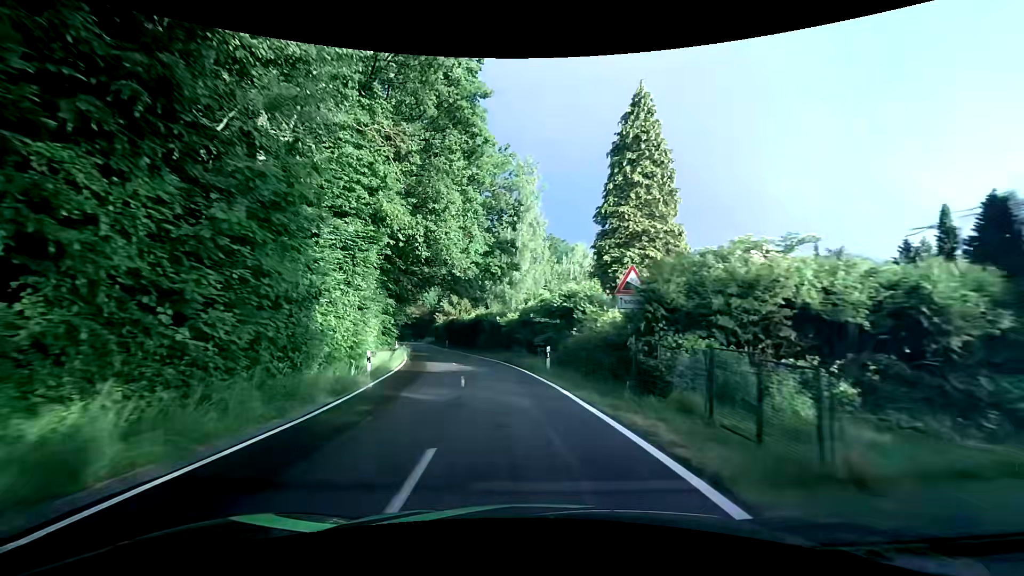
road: tertiary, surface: asphalt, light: Day
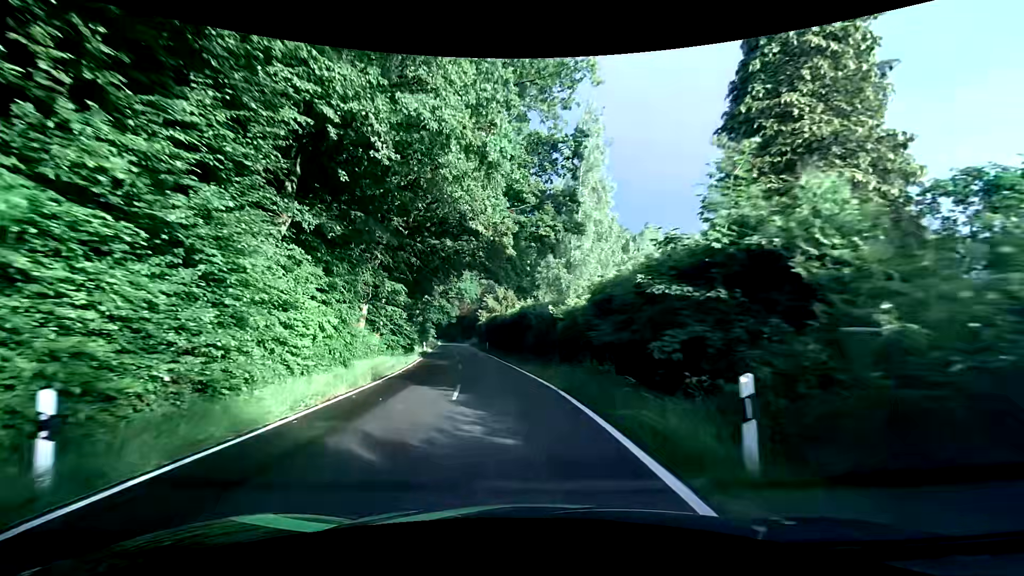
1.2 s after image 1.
(-0.8, +14.4) m; -6°
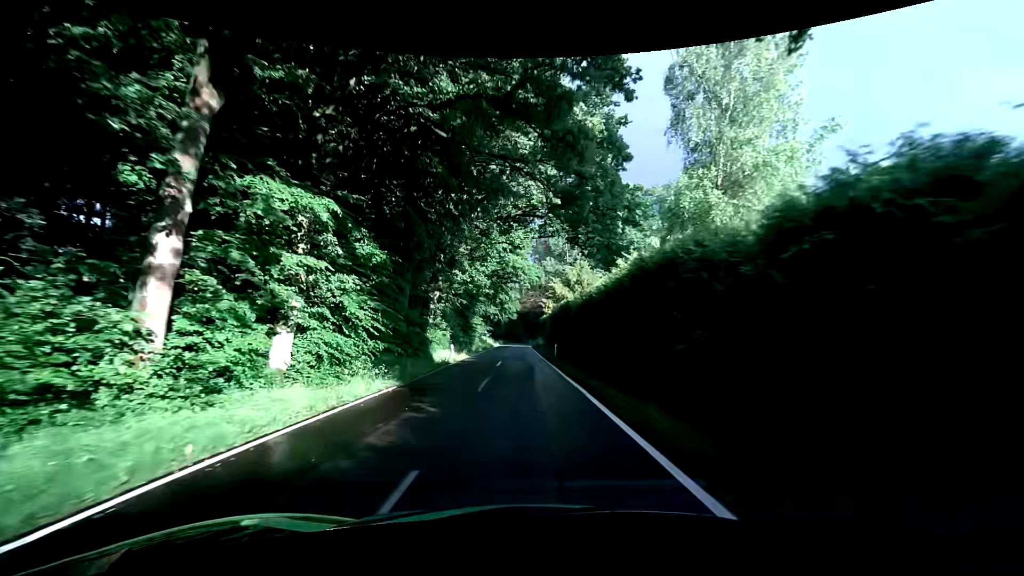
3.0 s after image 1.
(-1.7, +21.5) m; -8°
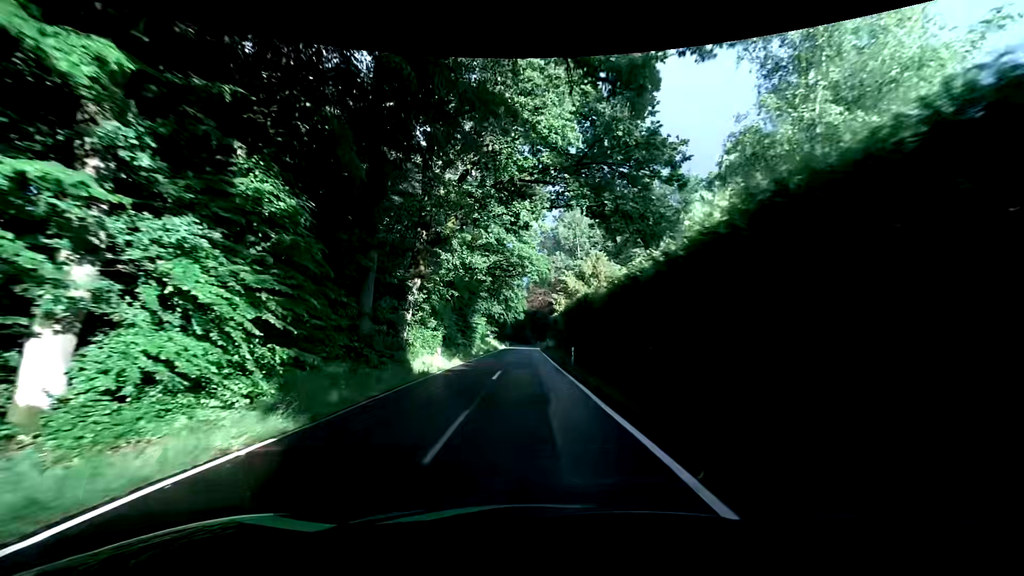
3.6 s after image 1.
(-0.1, +7.3) m; 0°
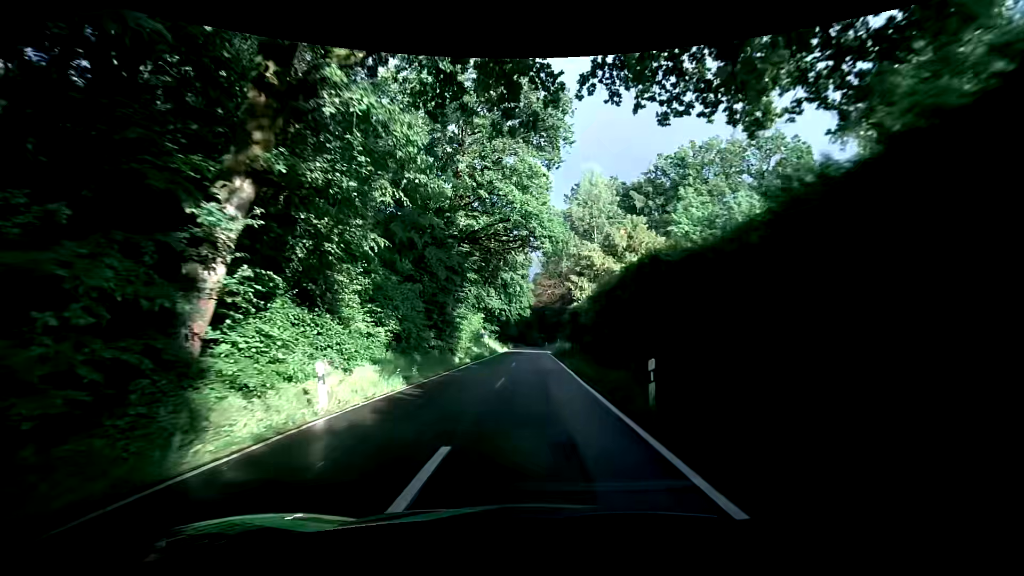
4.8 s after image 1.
(-0.5, +15.0) m; -2°
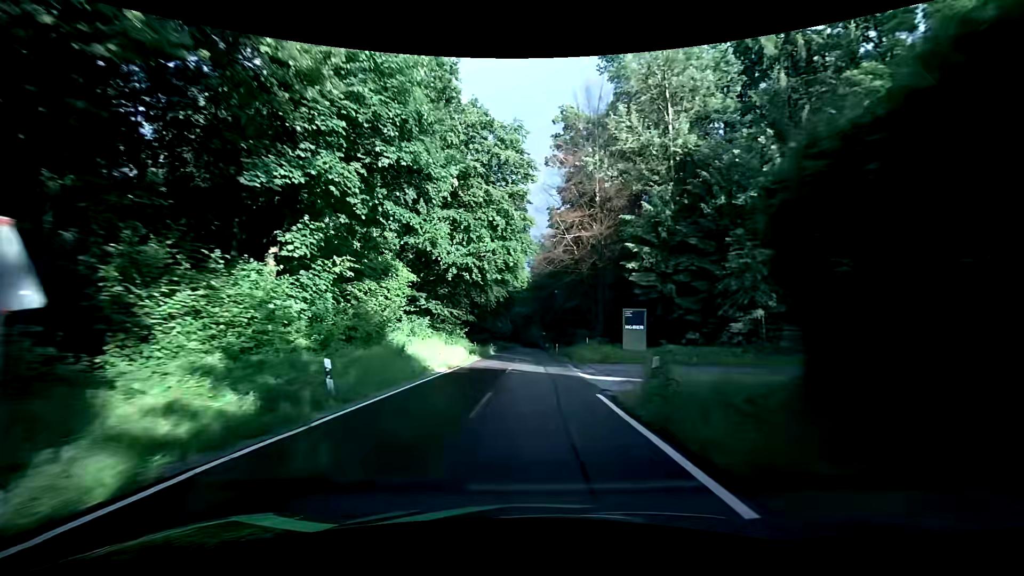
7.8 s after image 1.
(+0.2, +40.6) m; -1°
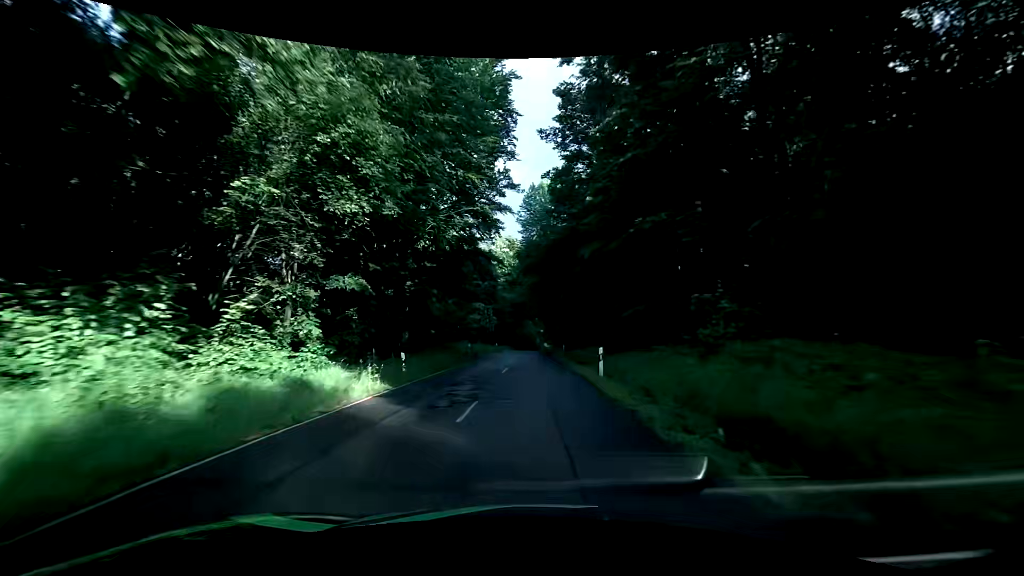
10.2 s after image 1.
(+1.0, +35.6) m; +1°
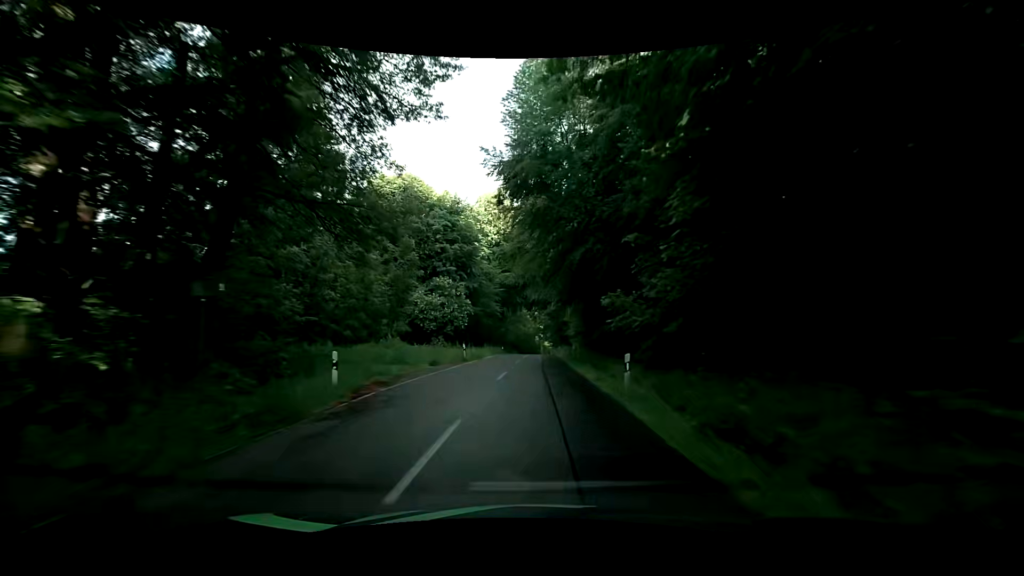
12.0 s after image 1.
(0.0, +27.1) m; 0°
(0, +10) (0, +20) (0, +30) (+1, +40) (+1, +50) (+1, +60) (+2, +70) (+2, +80) (+2, +90) (+3, +100) m
